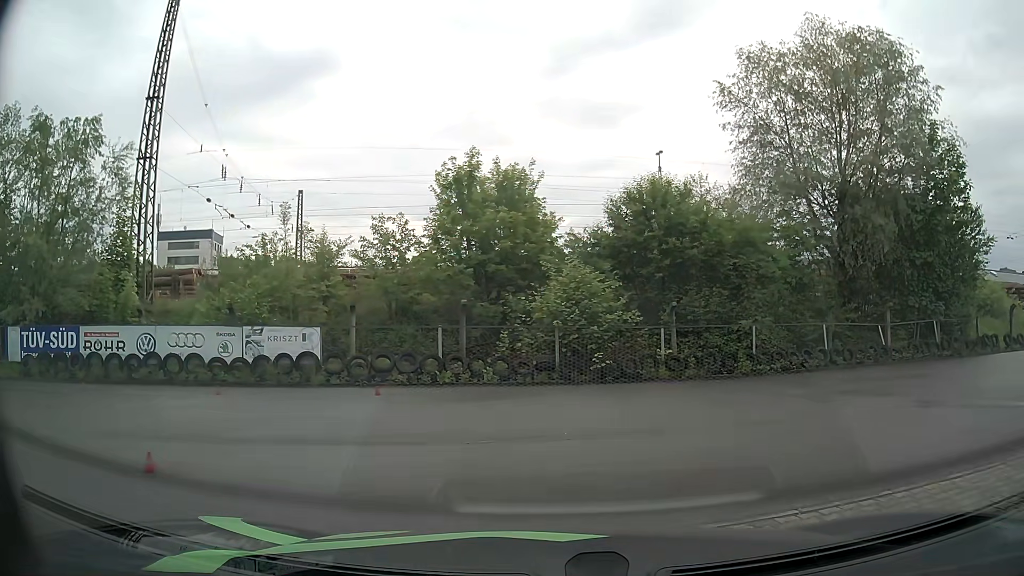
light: Day
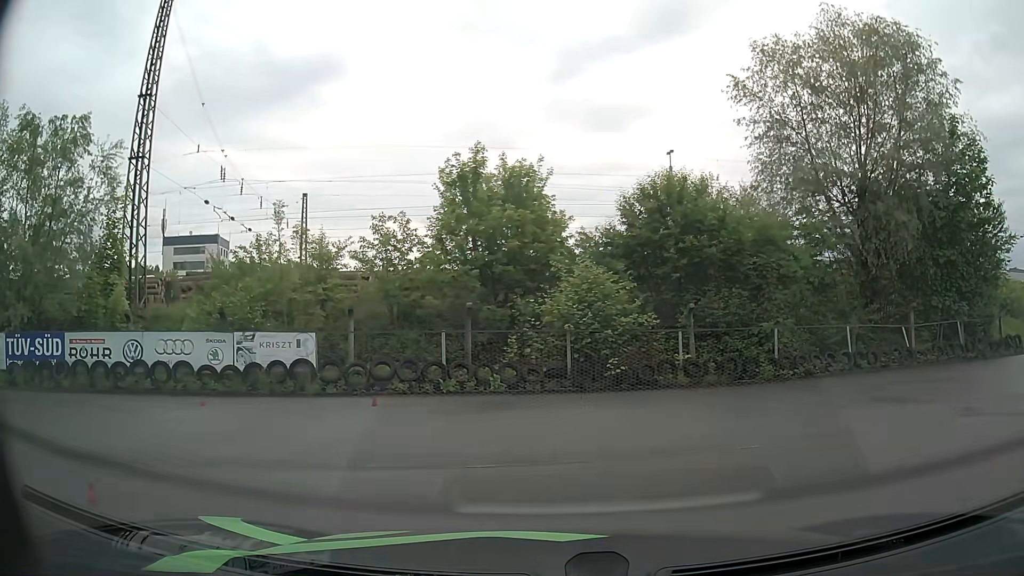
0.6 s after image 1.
(0.0, +1.2) m; 0°
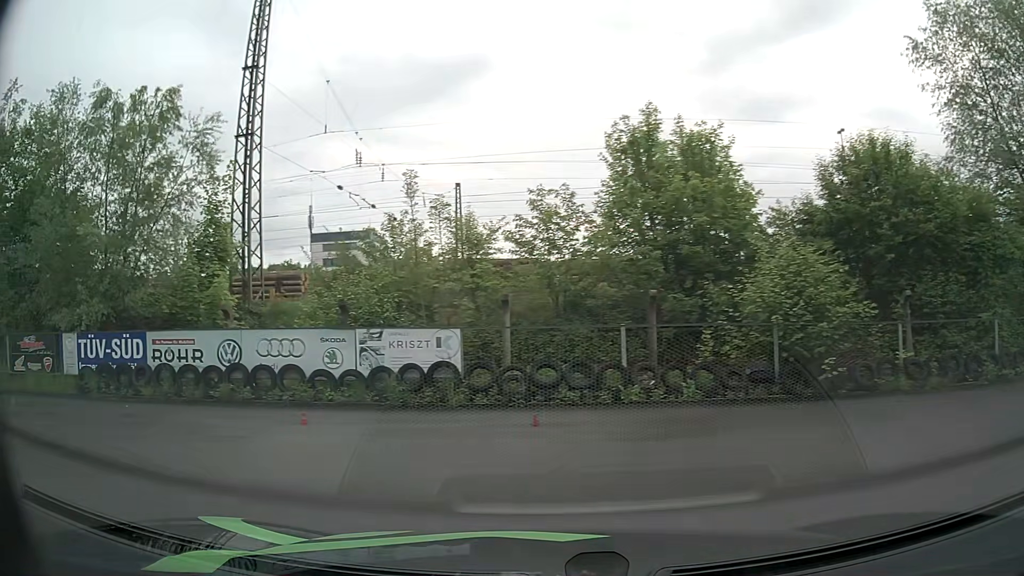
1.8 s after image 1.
(-0.5, +3.4) m; -15°
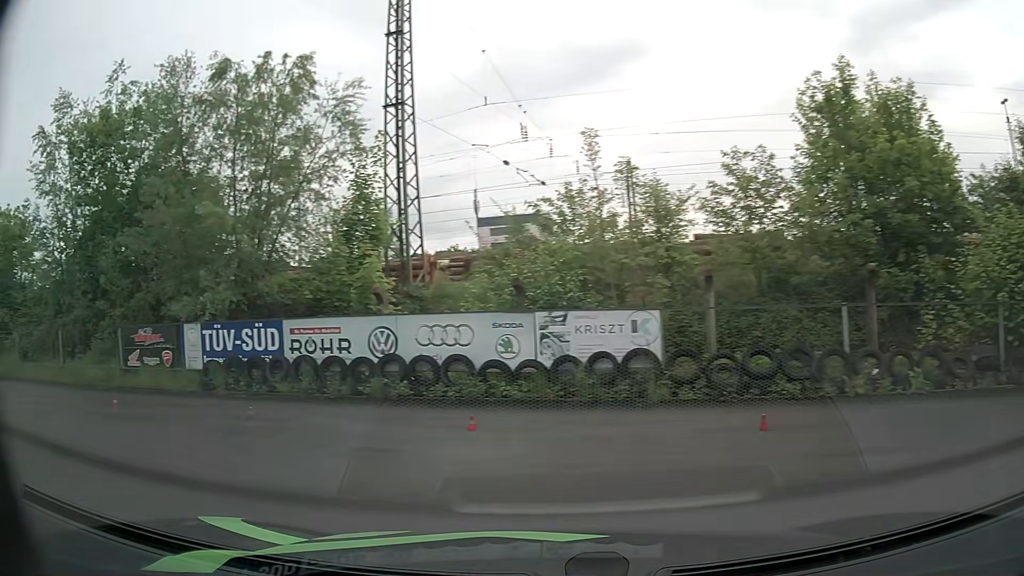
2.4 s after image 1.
(-0.3, +2.1) m; -13°
